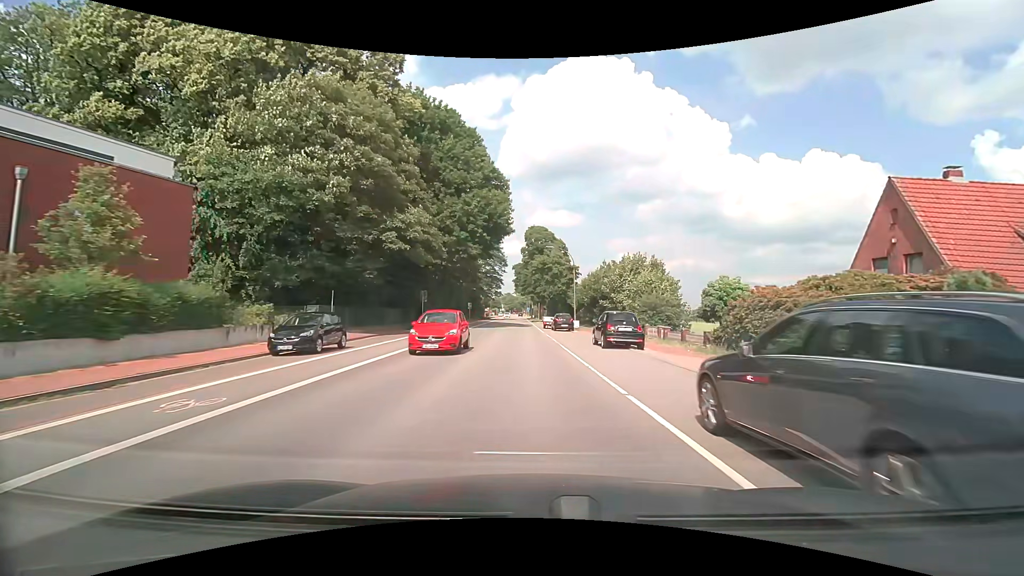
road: secondary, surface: asphalt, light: Day
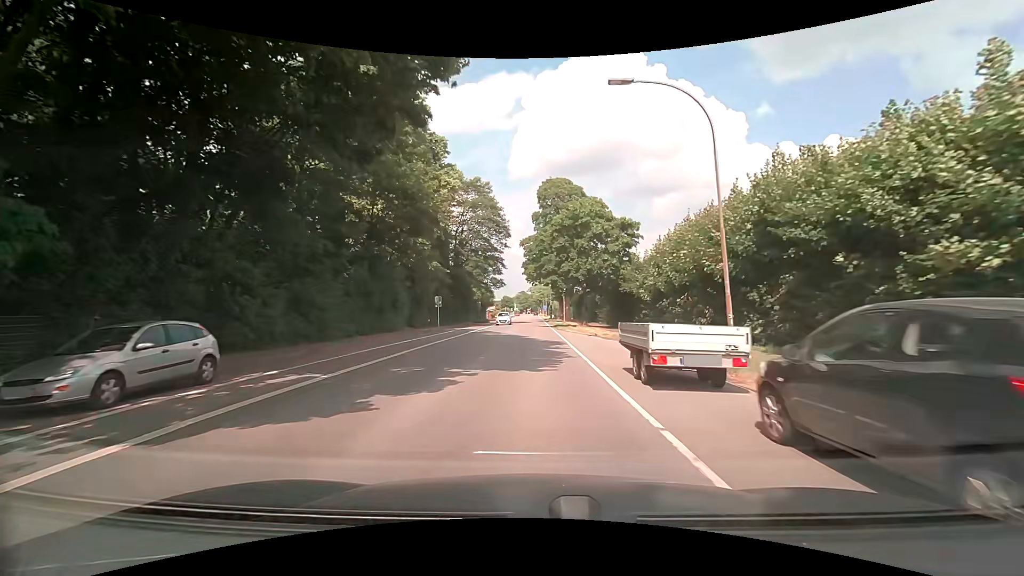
(-0.5, +38.9) m; -1°
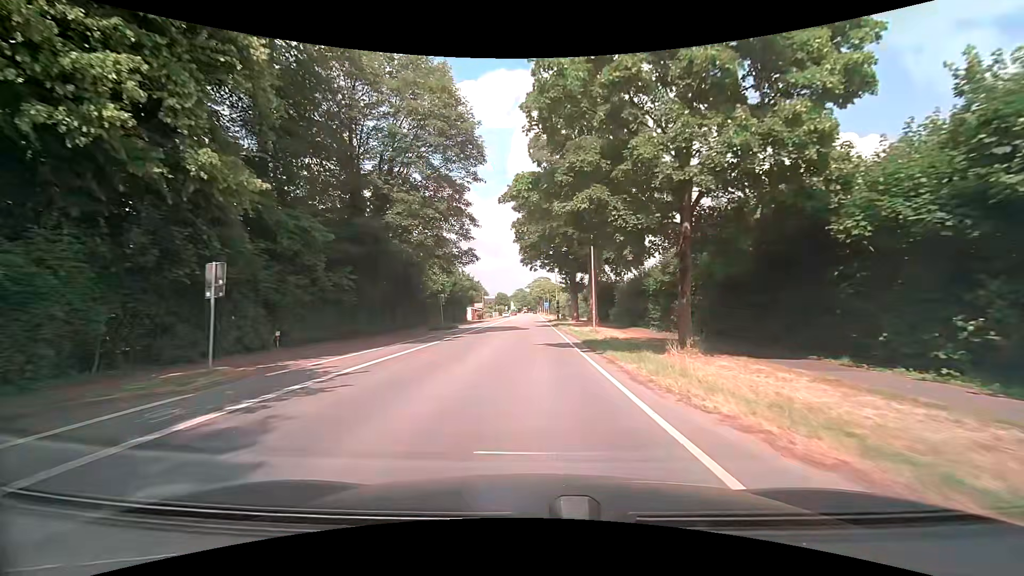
(-0.1, +31.6) m; 0°
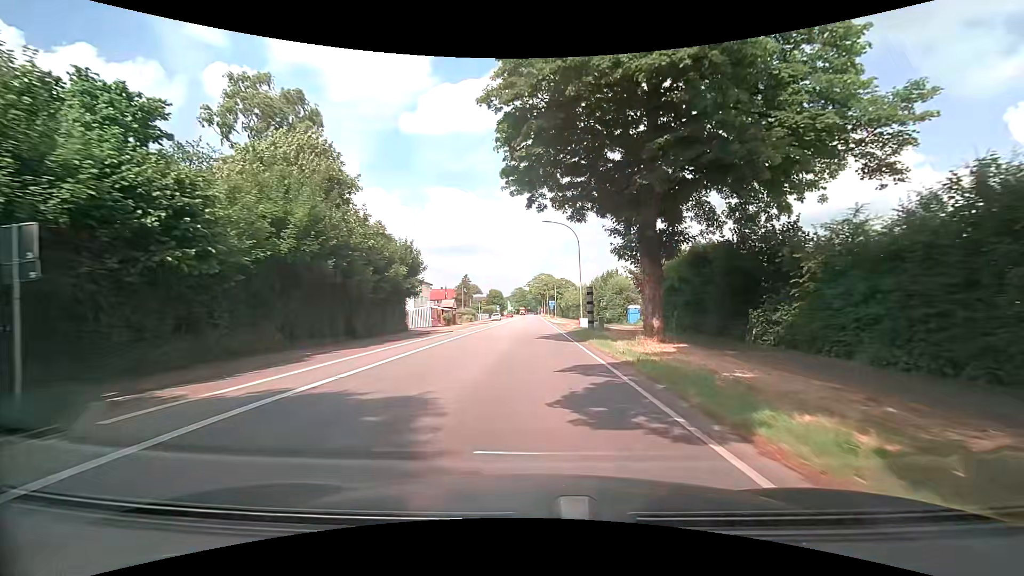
(-0.3, +39.0) m; -1°
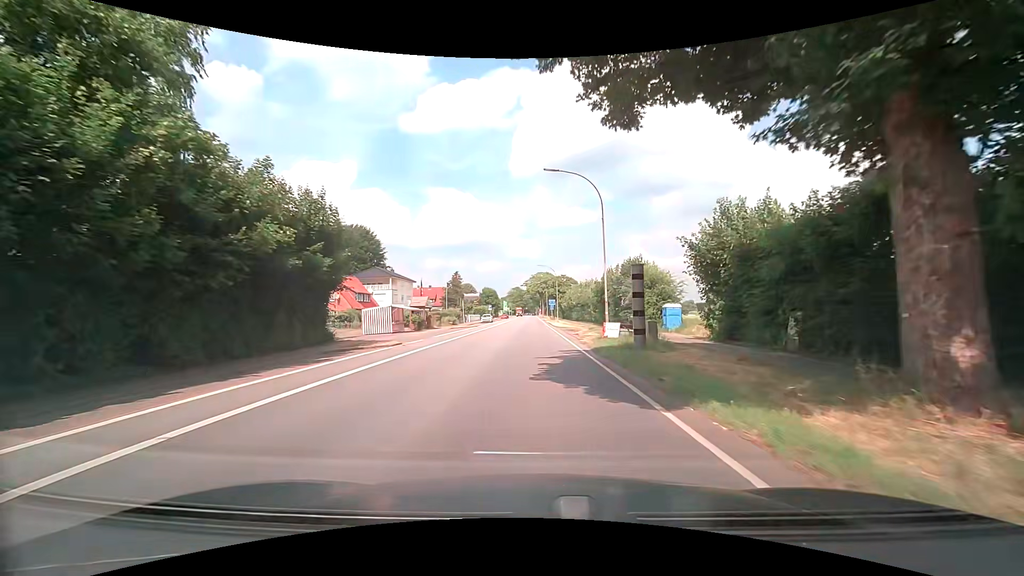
(+0.1, +15.3) m; 0°
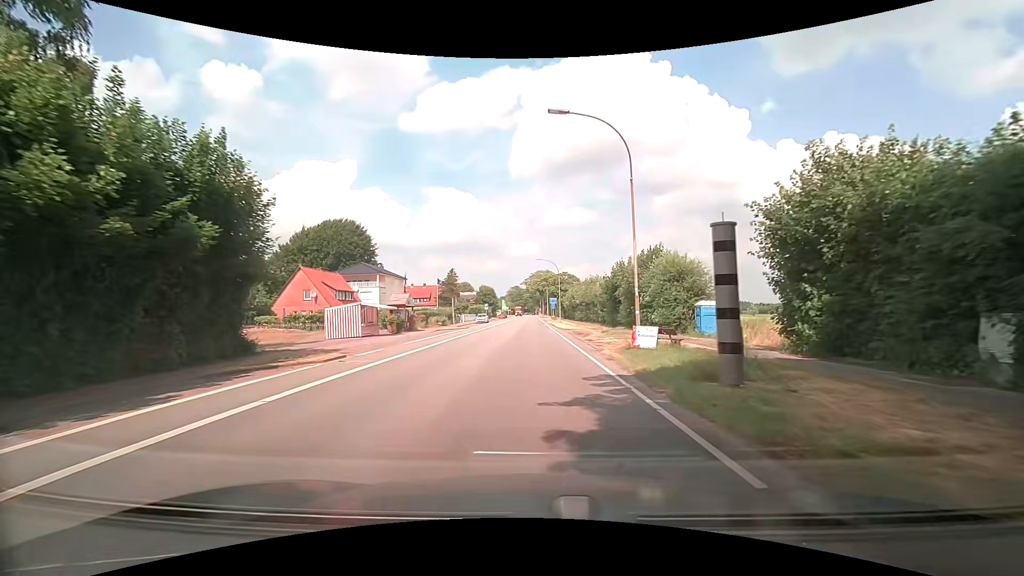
(0.0, +7.6) m; 0°
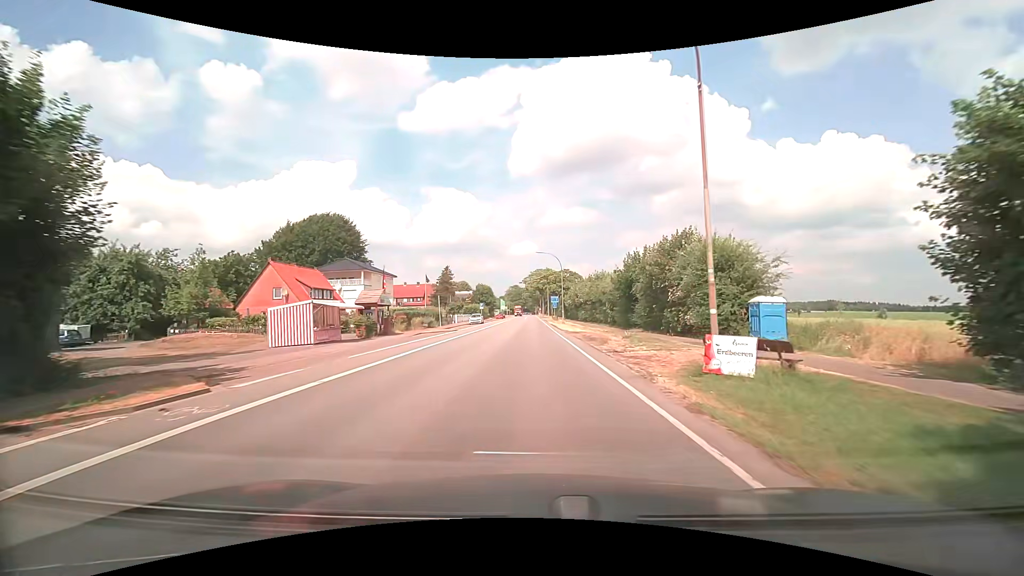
(+0.1, +7.6) m; 0°
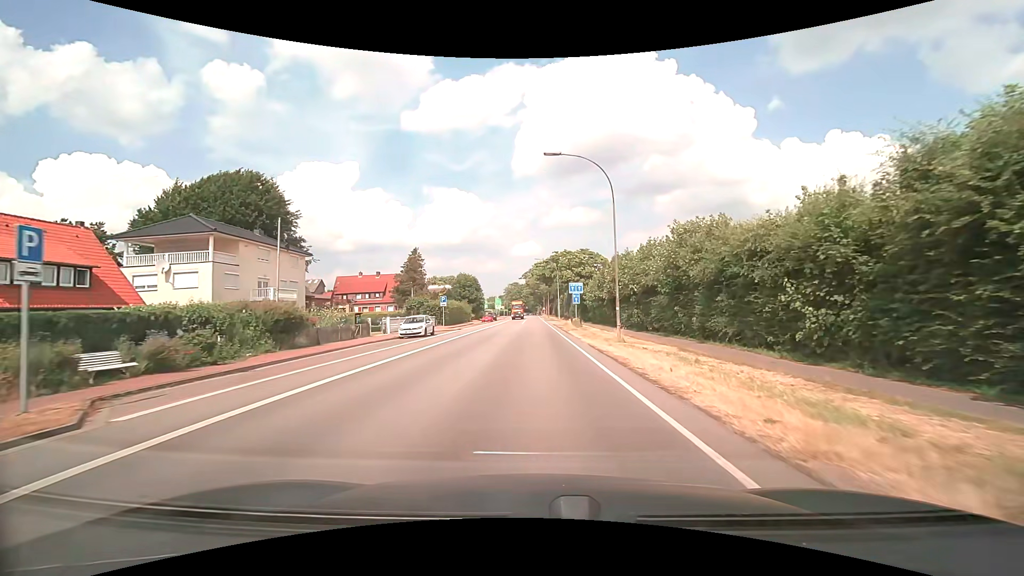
(-0.2, +38.1) m; 0°
(0, +10) (0, +20) (0, +30) (0, +40) (0, +50) (0, +60) (0, +70) (0, +80) (0, +90) (0, +100) m
